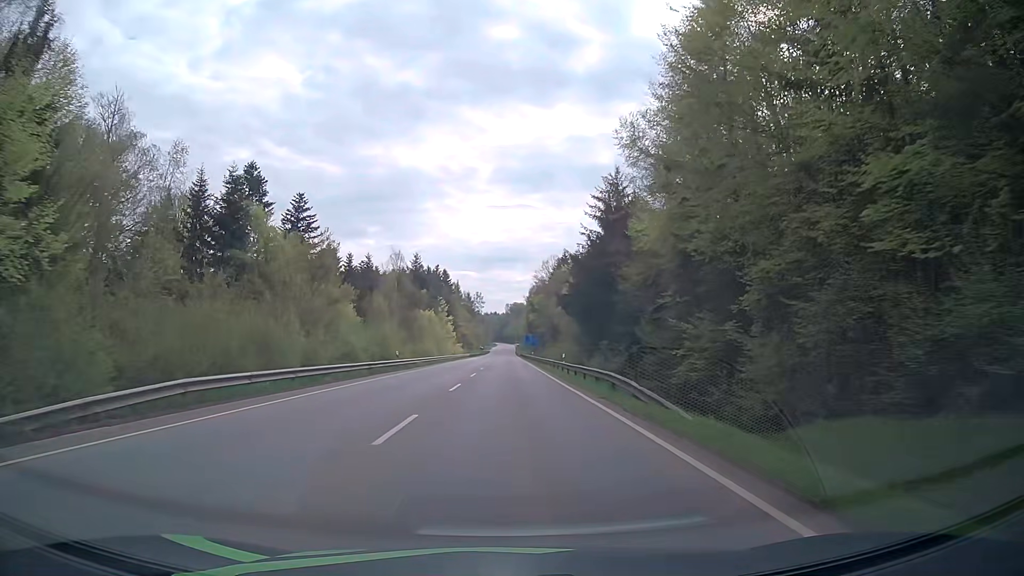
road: secondary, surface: asphalt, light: Day
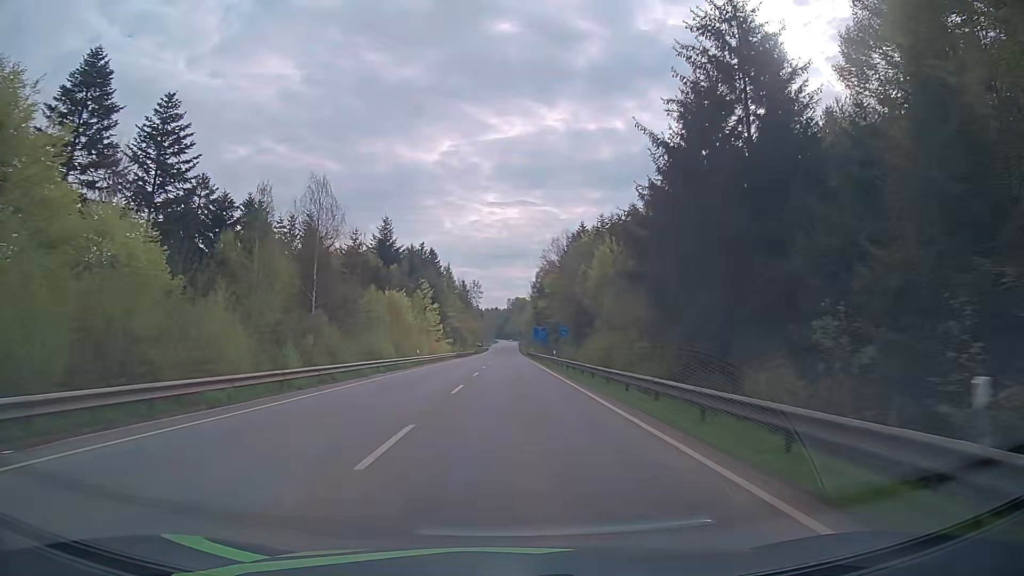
(-0.2, +38.1) m; -1°
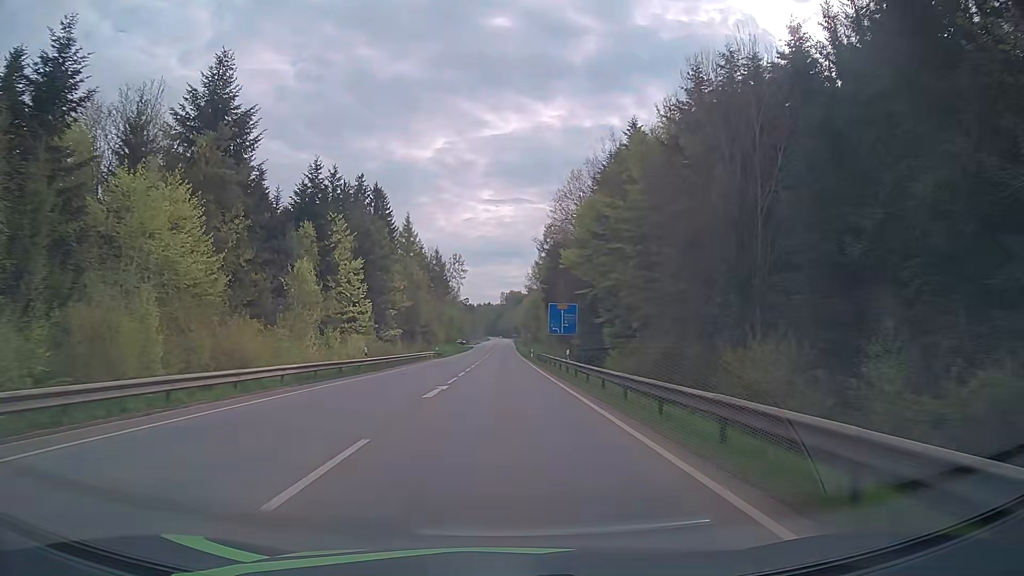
(+0.8, +62.9) m; +1°
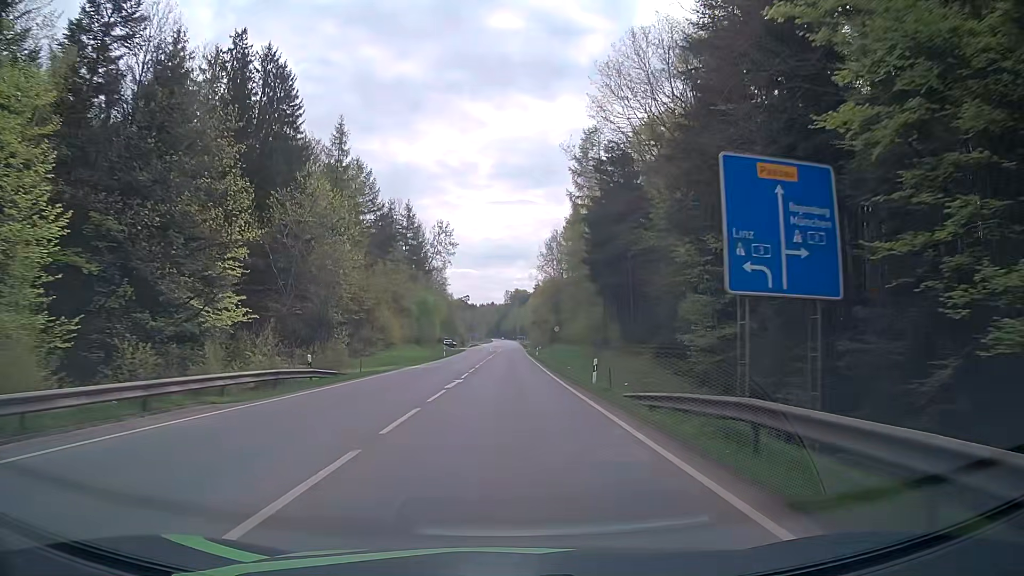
(-0.1, +49.5) m; 0°
(0, +10) (0, +20) (0, +30) (0, +40) (0, +50) (0, +60) (0, +70) (0, +80) (0, +90) (0, +100) m
